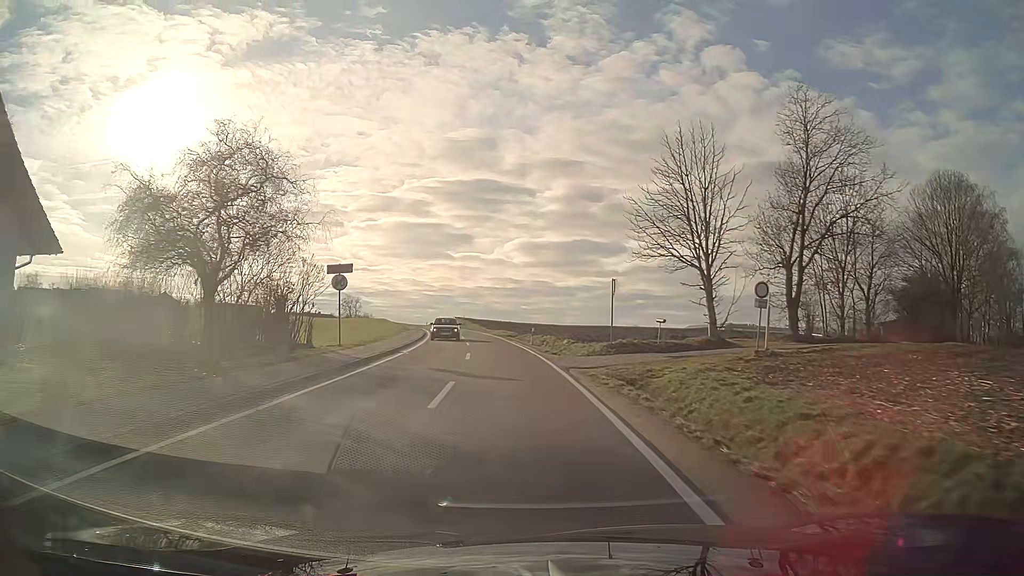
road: tertiary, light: Day
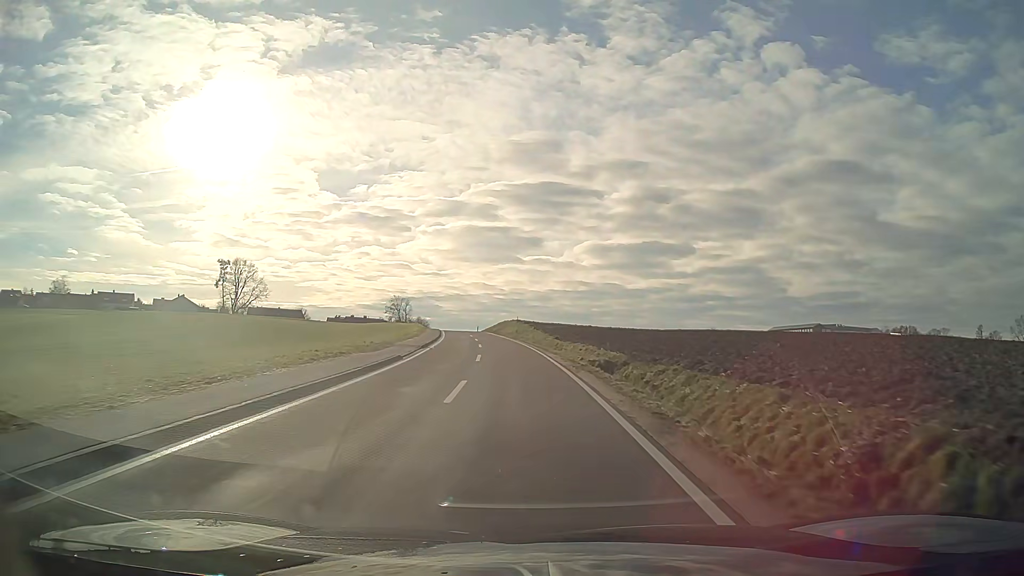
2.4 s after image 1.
(-1.9, +34.9) m; -6°
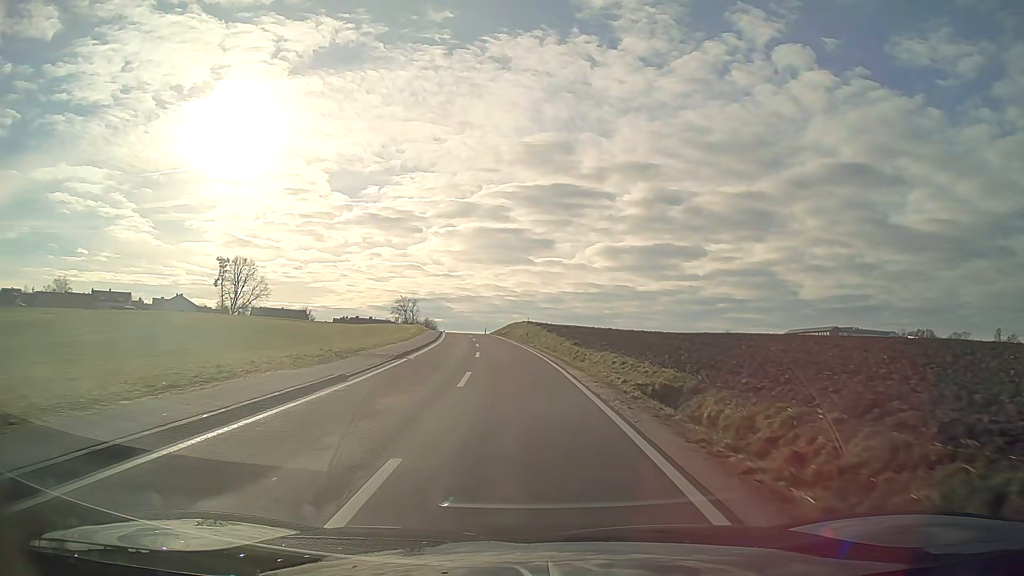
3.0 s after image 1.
(-0.1, +8.8) m; -1°
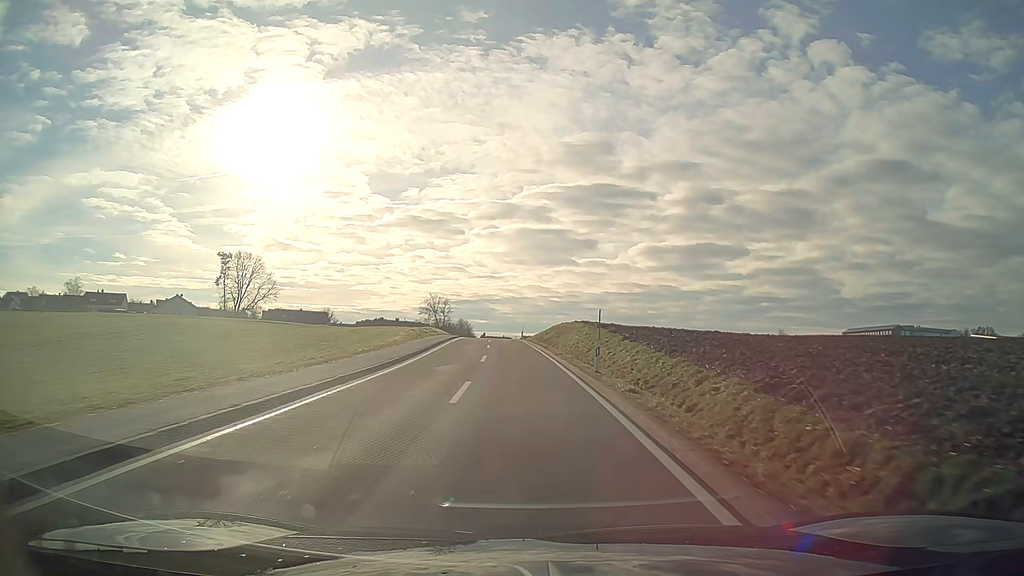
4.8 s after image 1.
(-0.8, +26.6) m; -4°
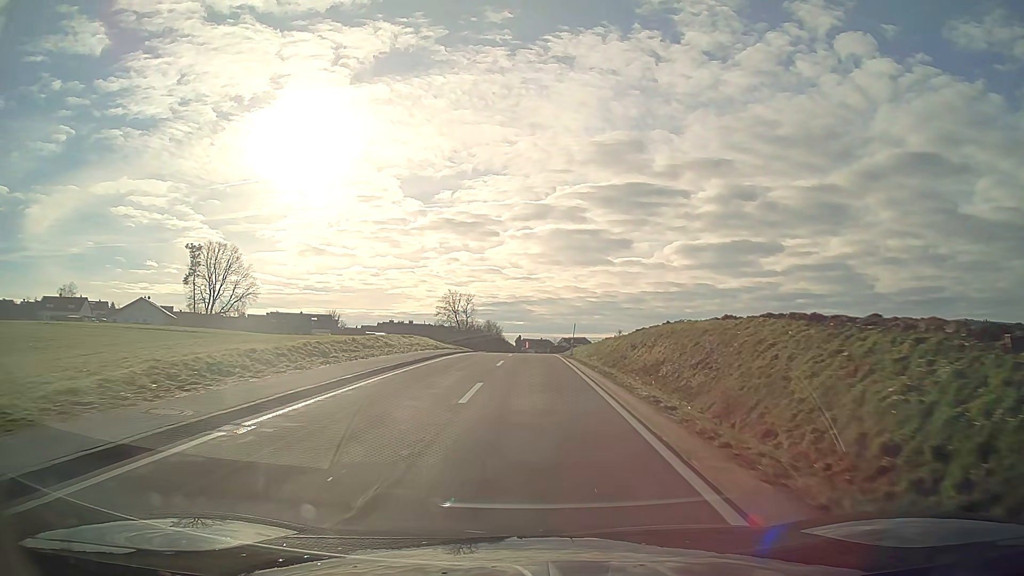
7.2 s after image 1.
(-1.0, +36.2) m; -3°
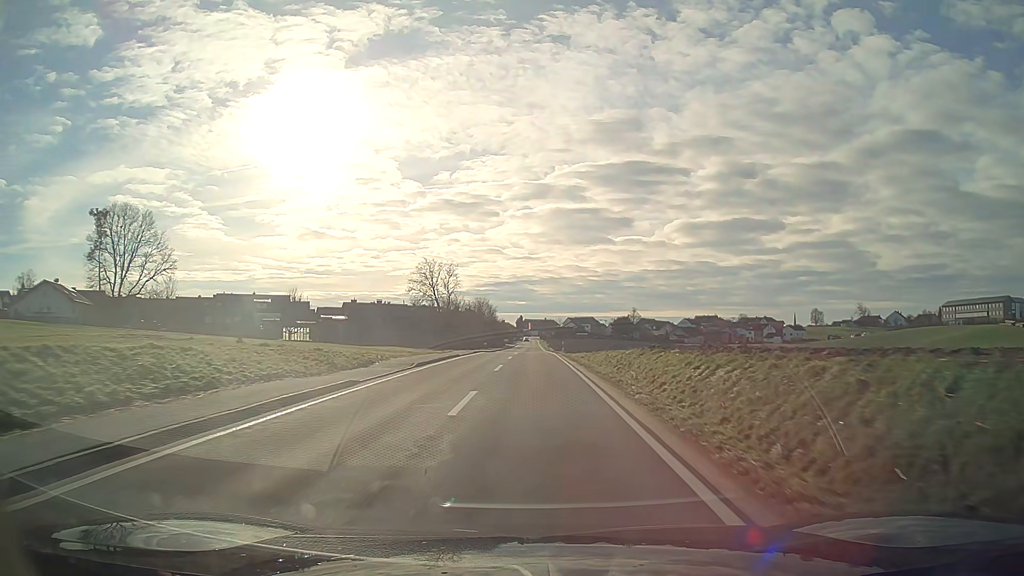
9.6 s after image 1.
(-0.1, +37.2) m; 0°
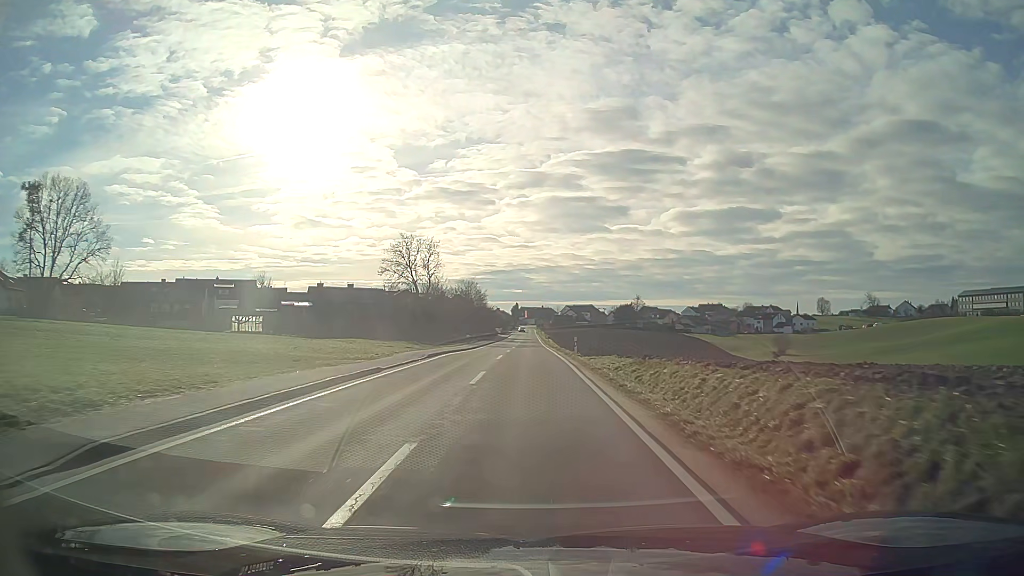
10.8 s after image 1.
(0.0, +18.9) m; 0°
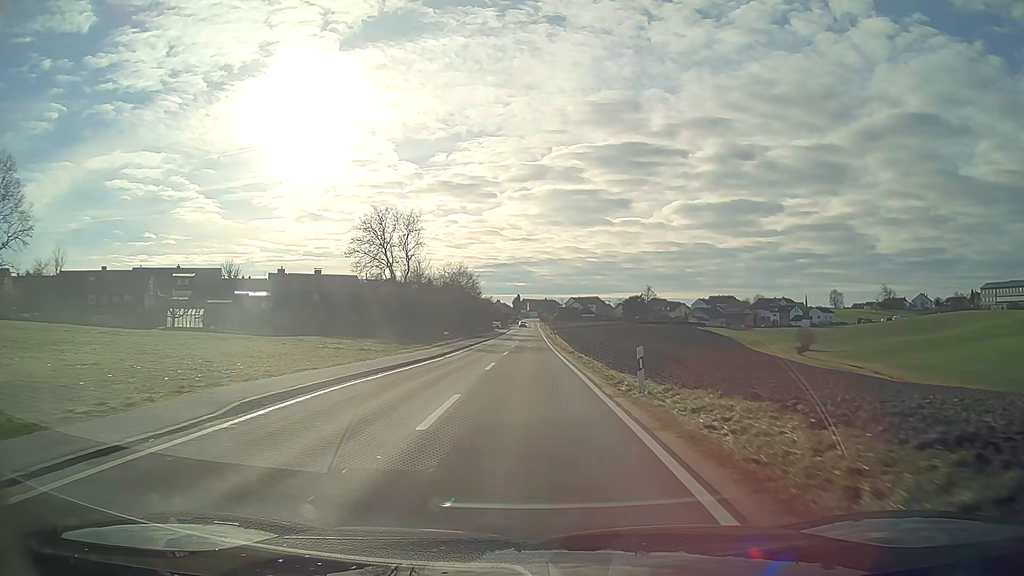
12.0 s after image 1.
(0.0, +18.8) m; 0°
